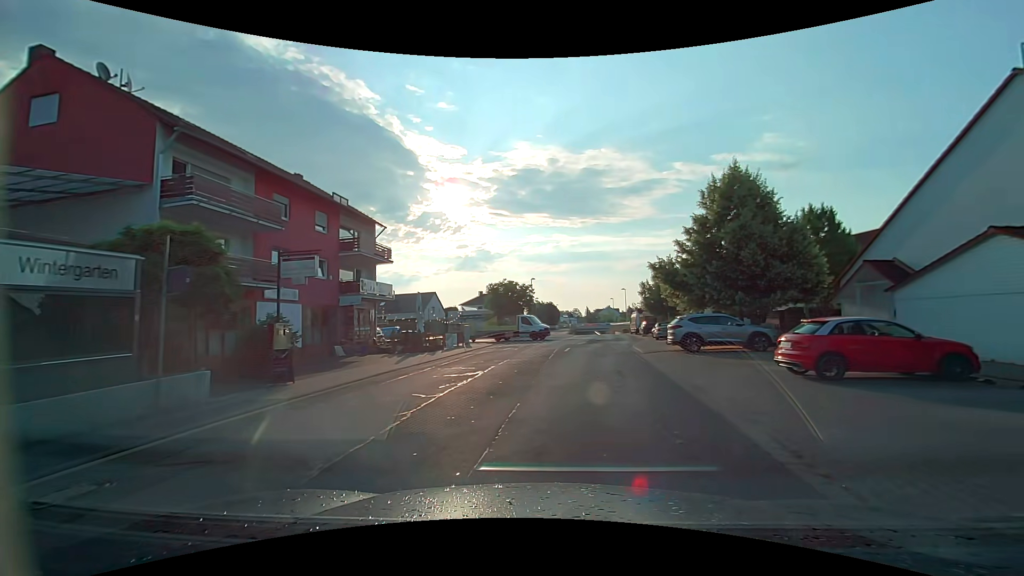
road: unclassified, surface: asphalt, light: Day
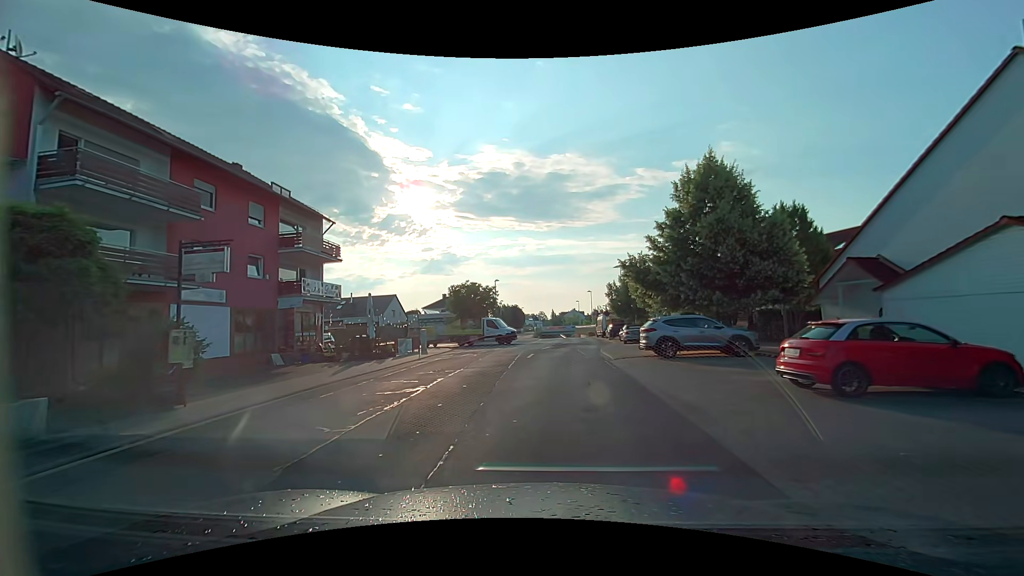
(+0.2, +2.7) m; +5°
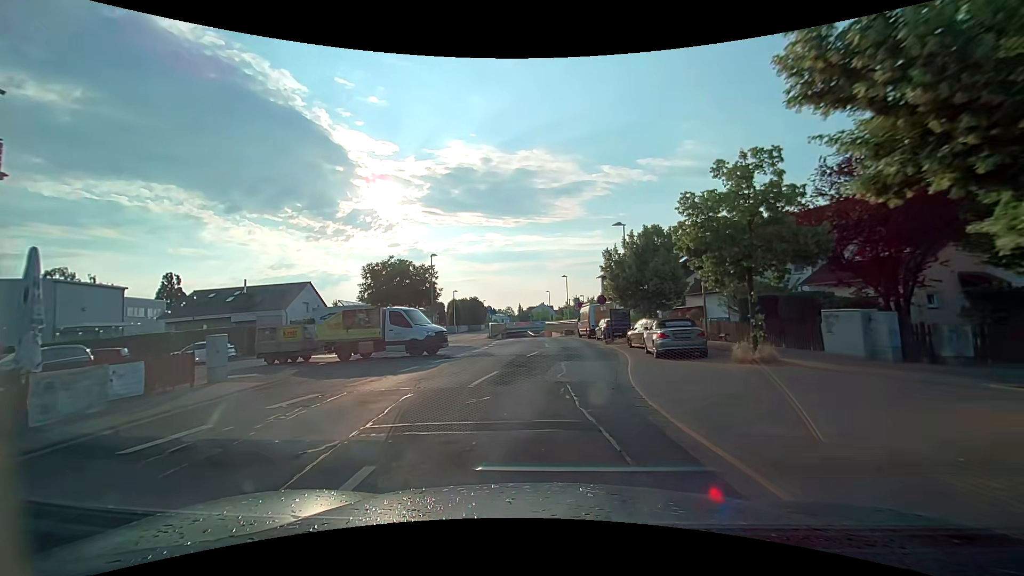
(+0.9, +20.1) m; +4°
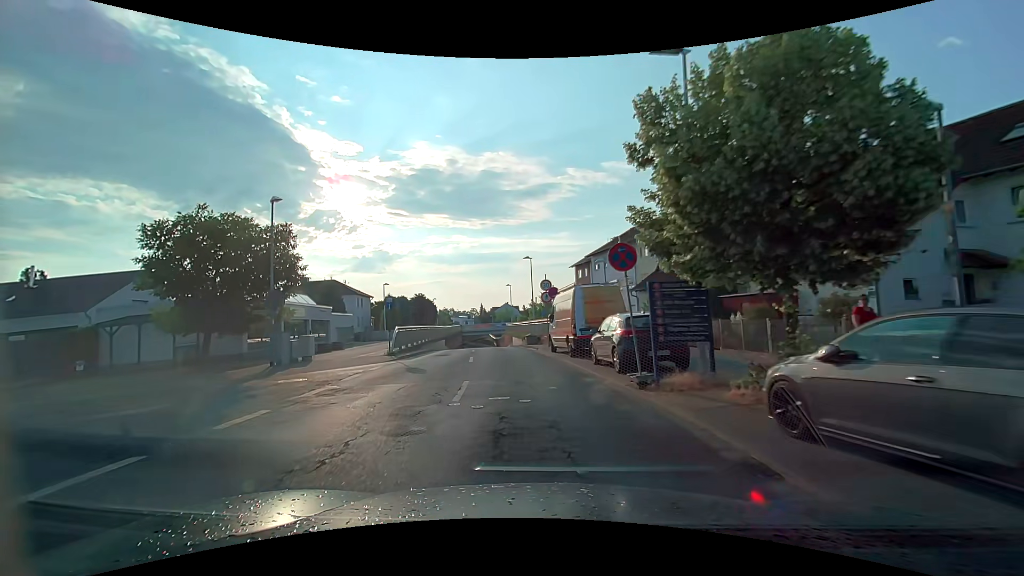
(+1.1, +19.8) m; +5°
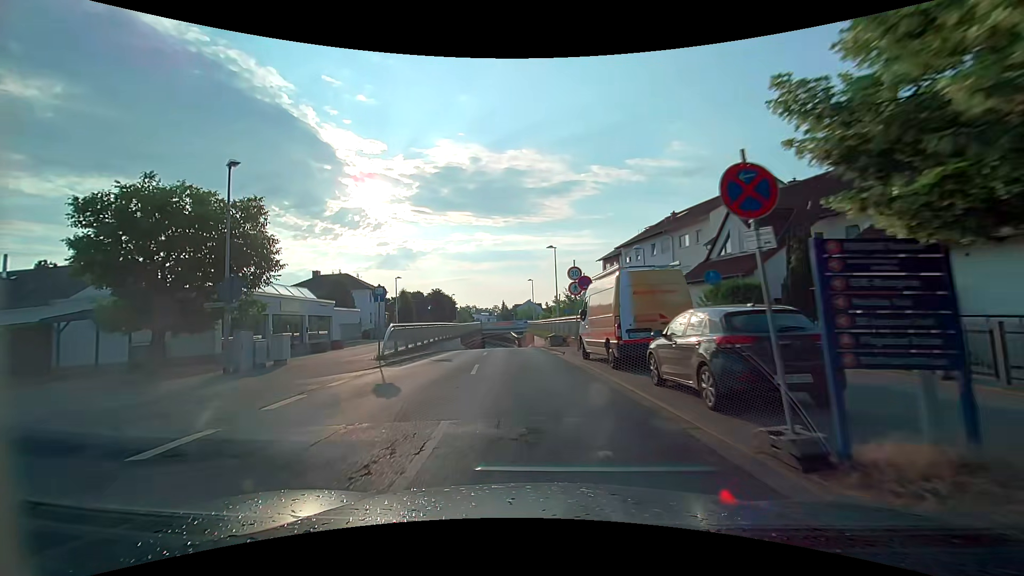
(-0.1, +5.1) m; -3°
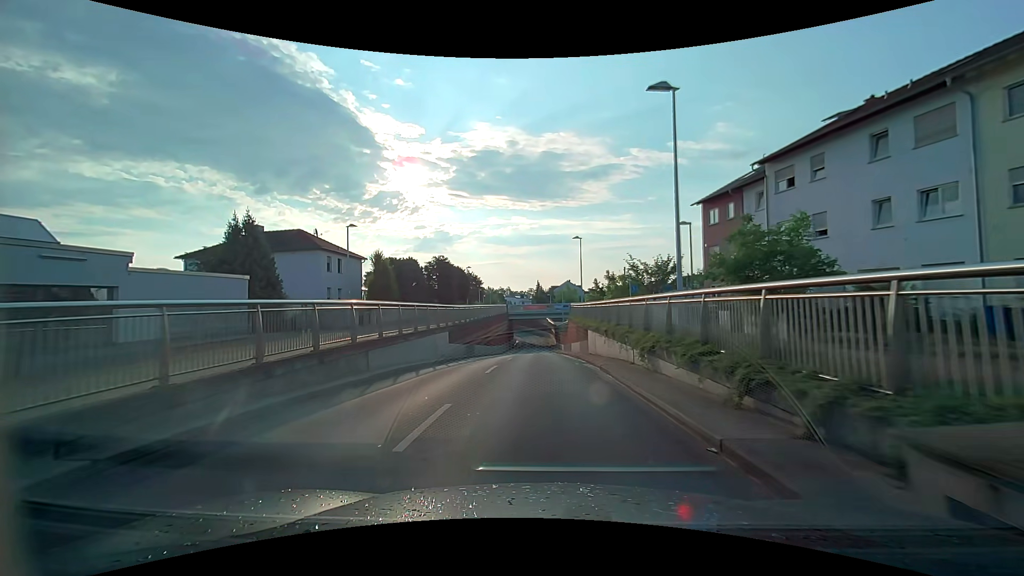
(-1.4, +25.6) m; -4°
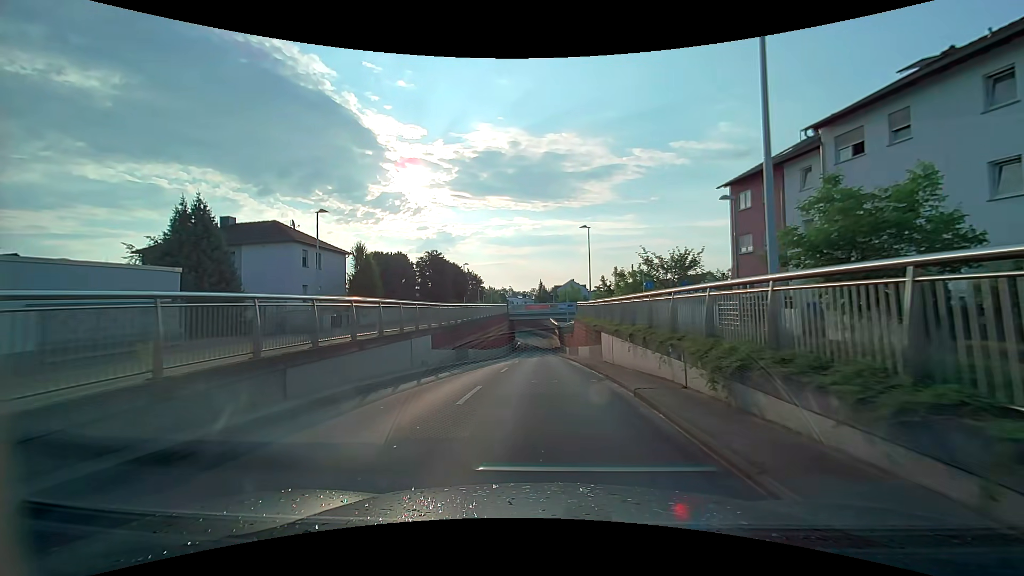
(0.0, +5.2) m; -1°
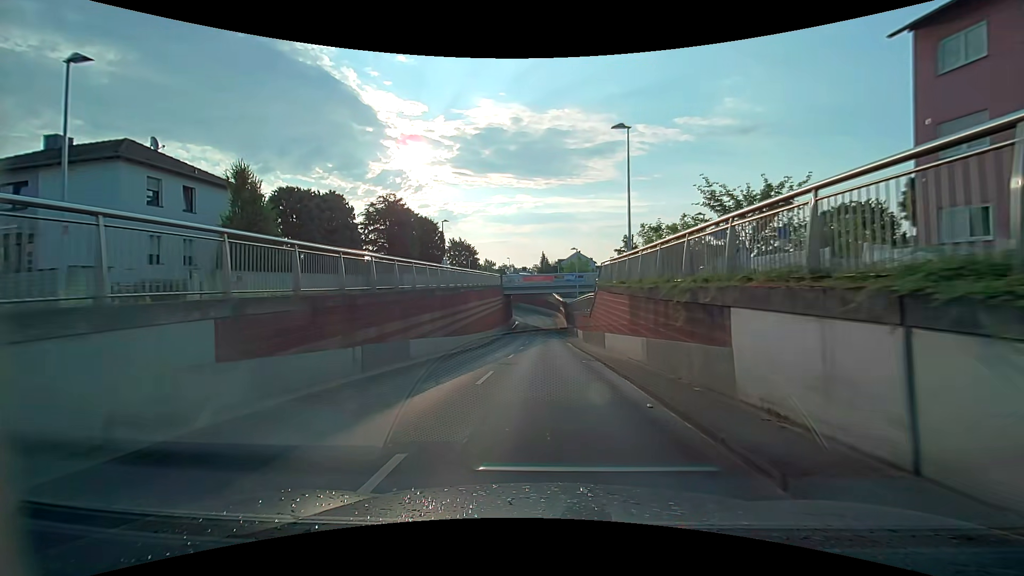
(0.0, +16.0) m; 0°
(0, +10) (0, +20) (0, +30) (0, +40) (0, +50) (0, +60) (0, +70) (0, +80) (0, +90) (-2, +100) m
